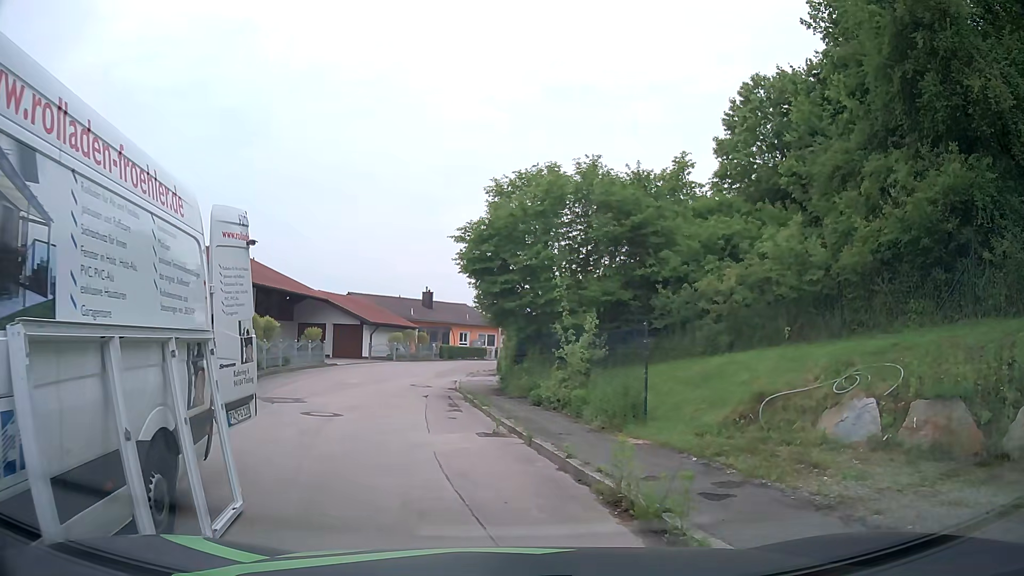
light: Day
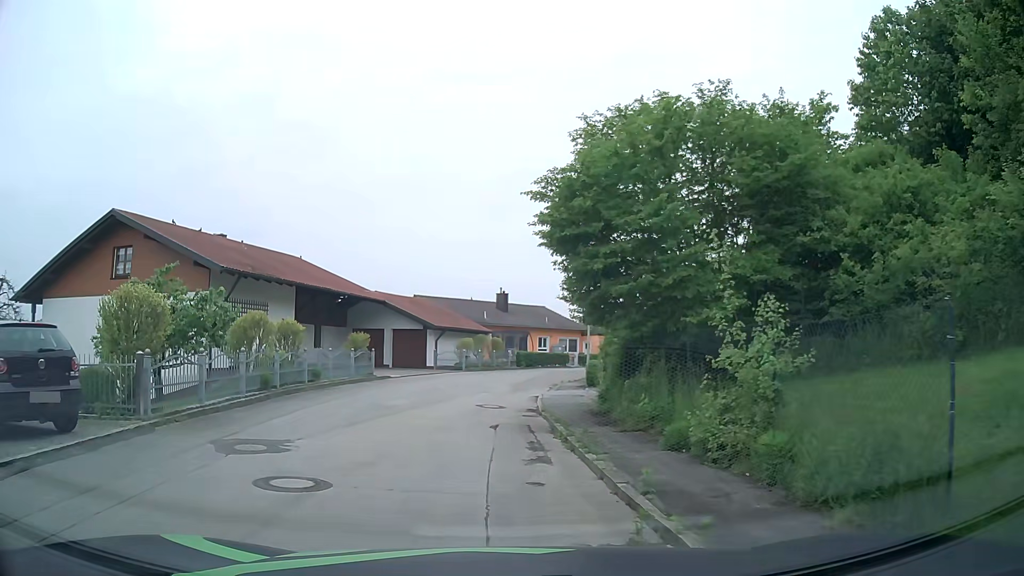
(-0.4, +6.1) m; -7°
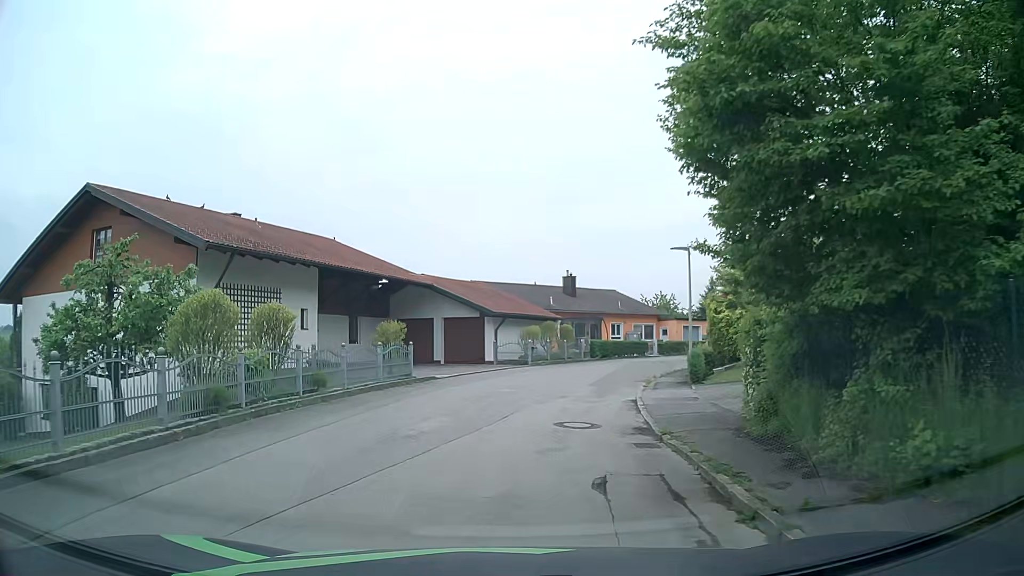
(-0.3, +6.3) m; -4°
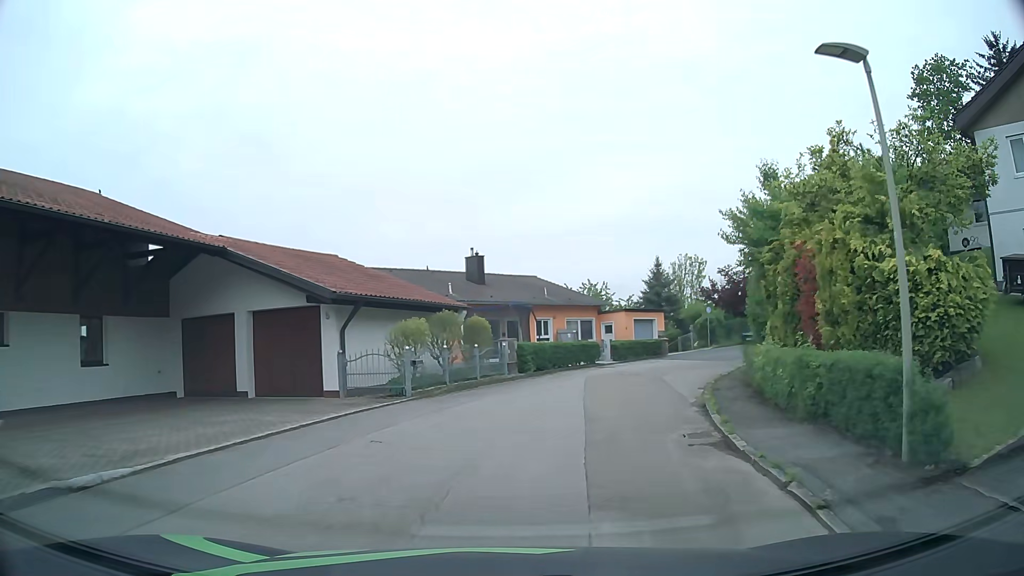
(+0.6, +15.2) m; +7°
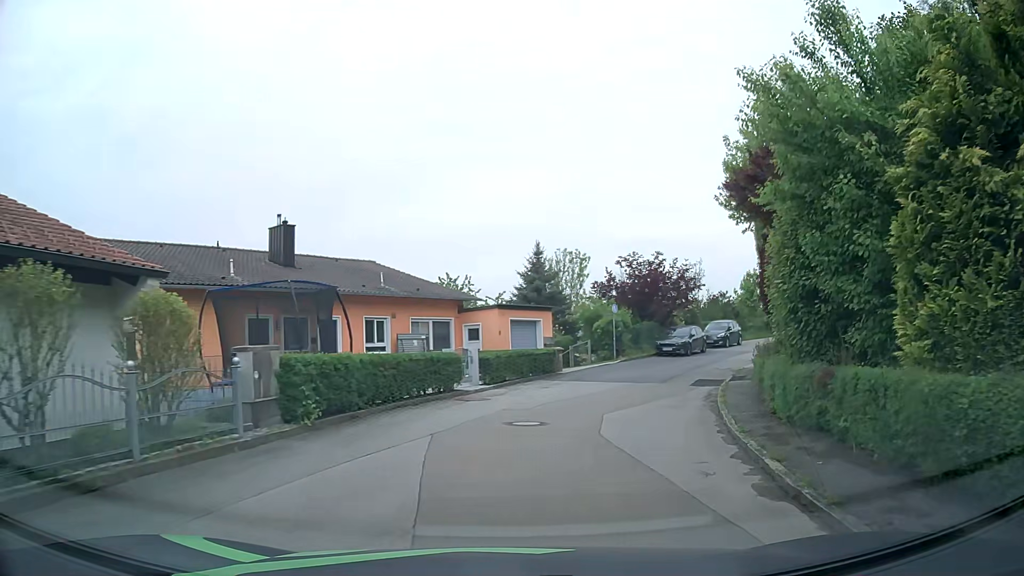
(+1.3, +12.3) m; +12°
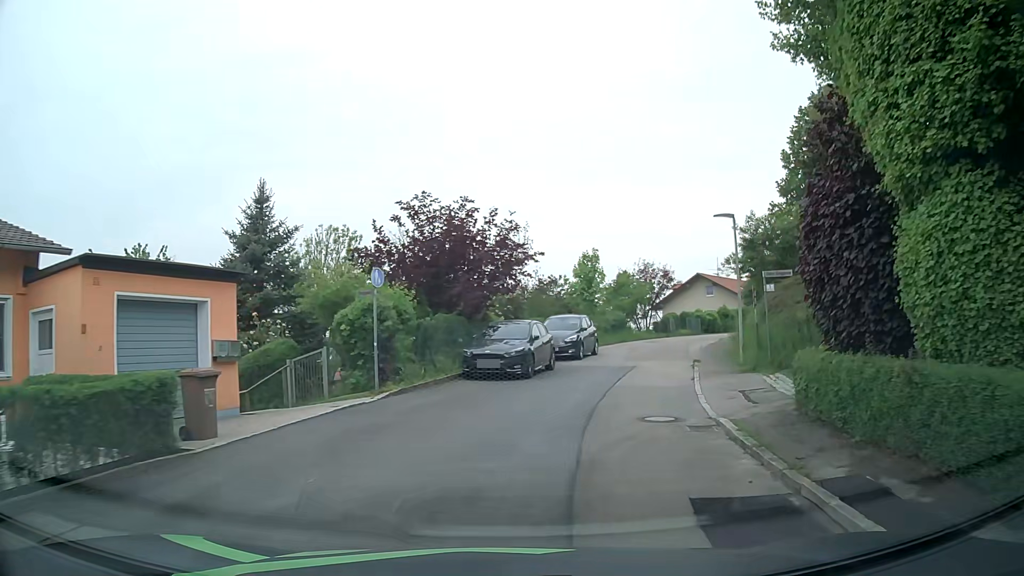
(+2.6, +16.8) m; +17°
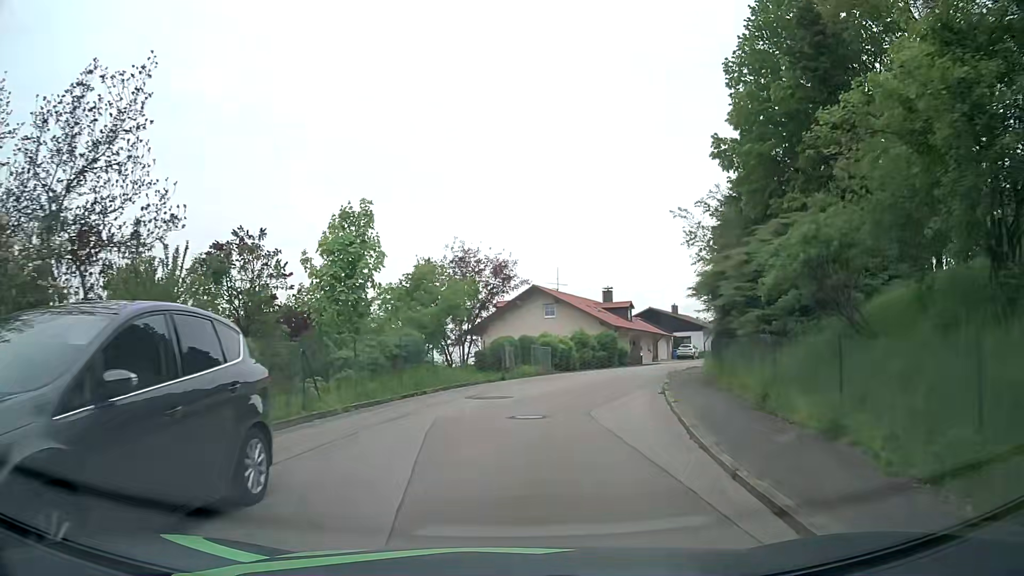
(+3.9, +21.0) m; +18°
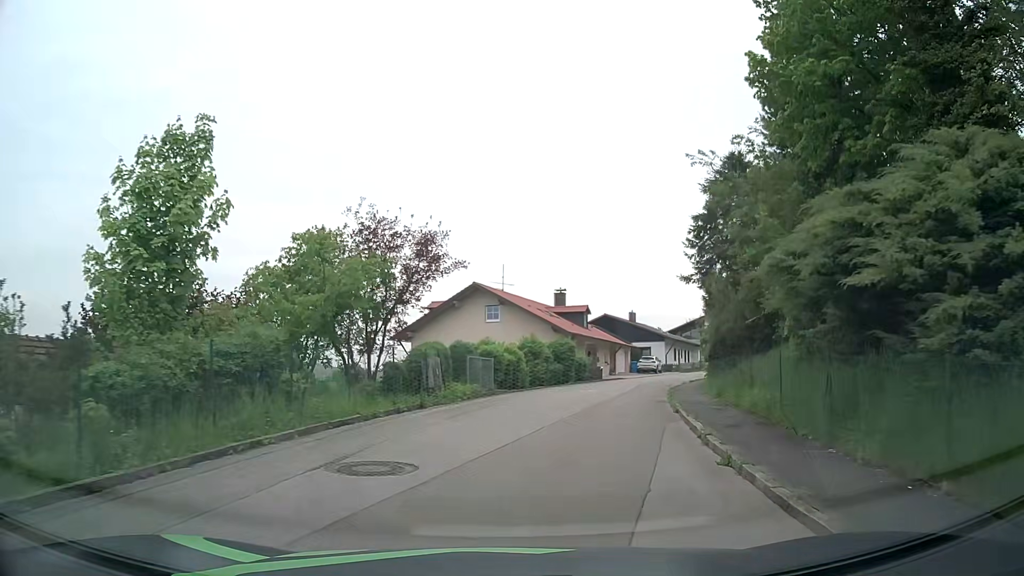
(+0.3, +8.5) m; +4°
(+1, +10) (+2, +20) (+5, +30) (+8, +39) (+12, +48) (+17, +57) (+22, +65) (+28, +73) (+35, +81) (+42, +88) m
